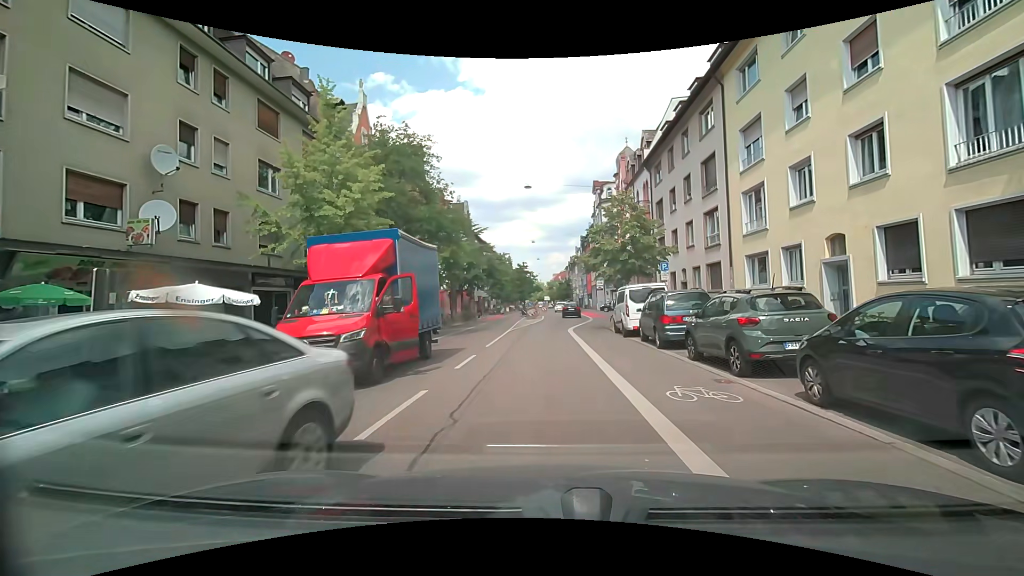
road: secondary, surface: asphalt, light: Day
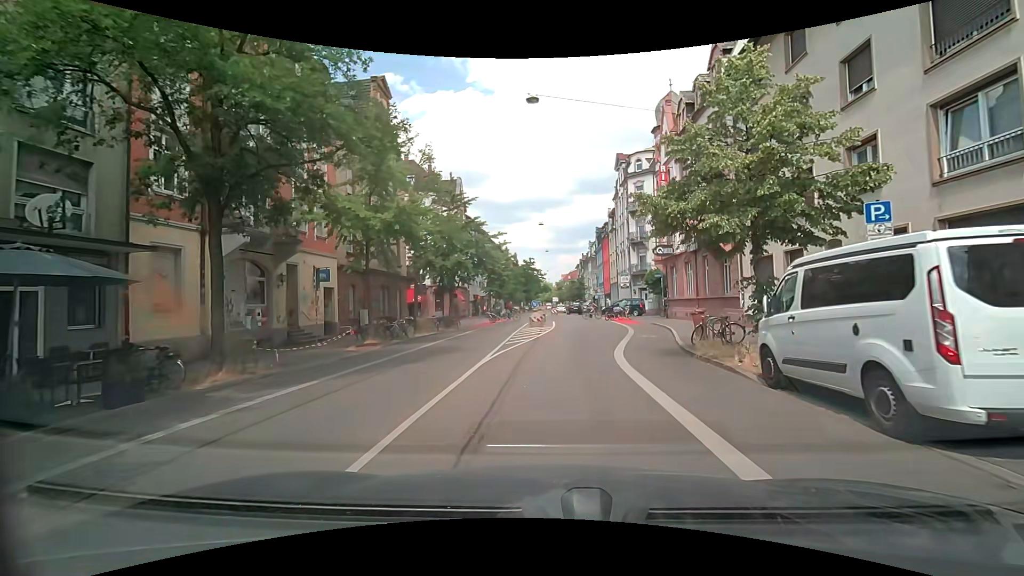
(-0.2, +15.4) m; 0°
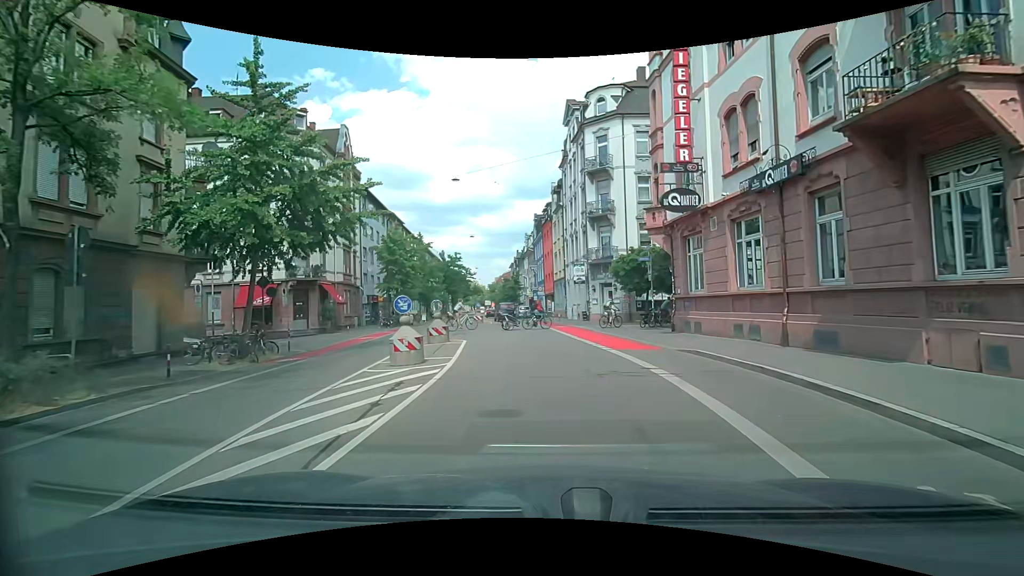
(+0.9, +18.9) m; +7°
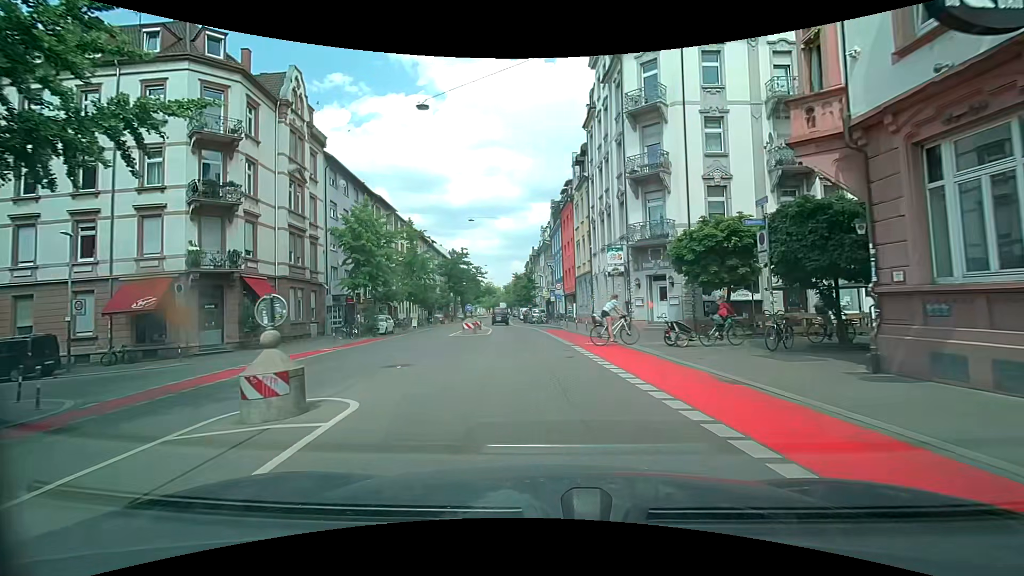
(0.0, +12.3) m; -3°
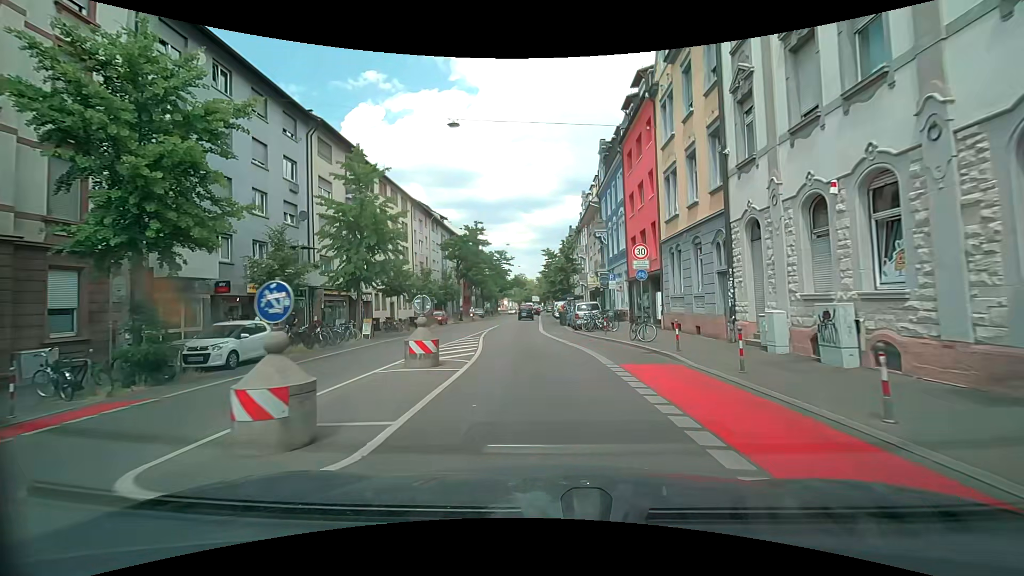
(-0.5, +22.8) m; -3°
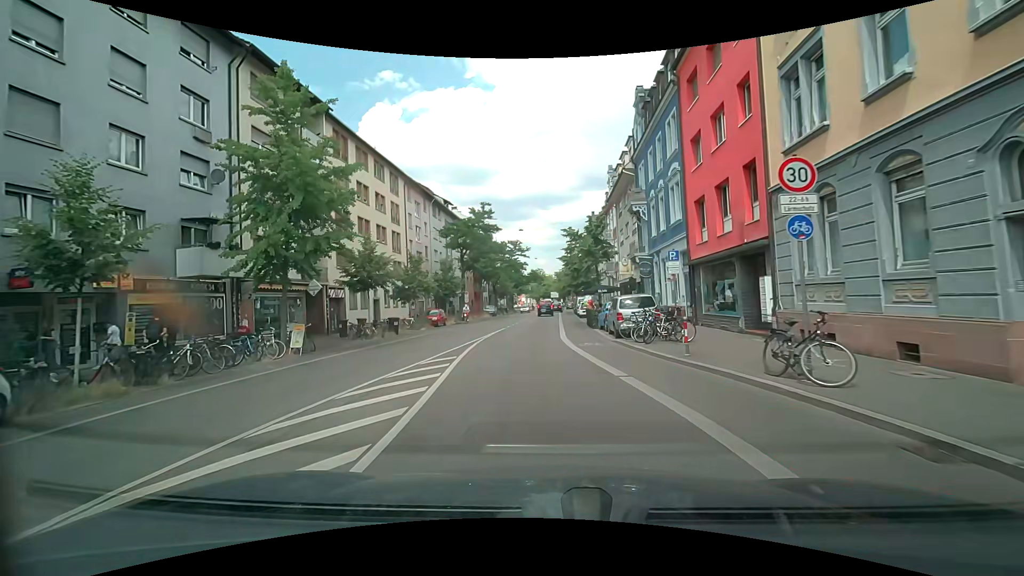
(-0.1, +10.2) m; -1°
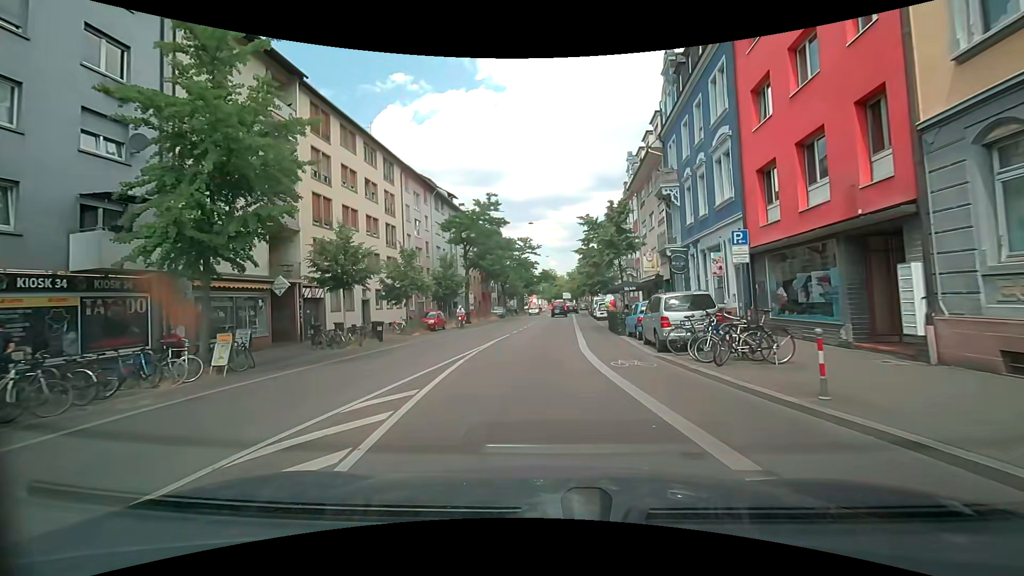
(0.0, +5.2) m; -1°
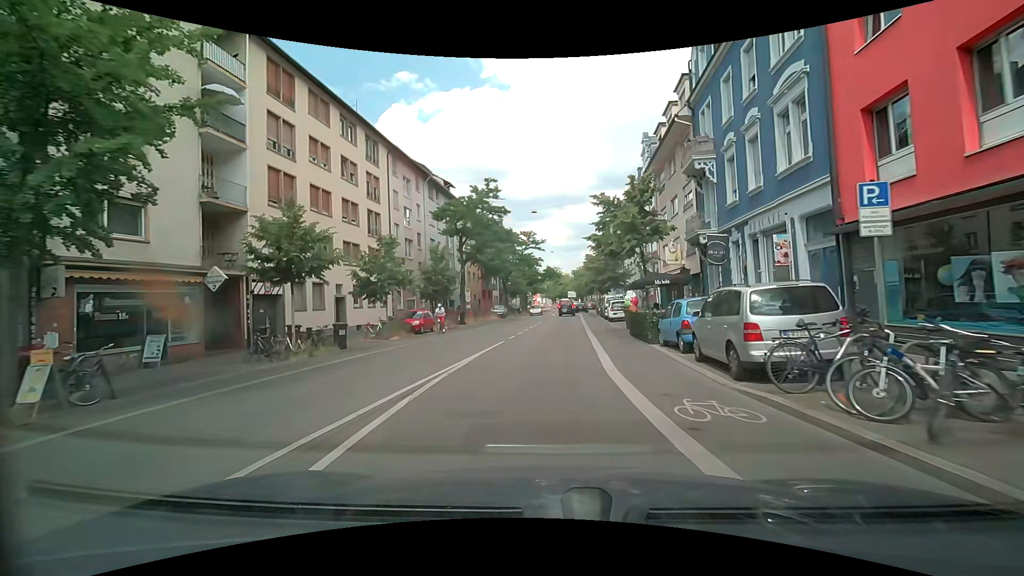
(0.0, +5.3) m; 0°
(0, +10) (0, +20) (+1, +30) (+1, +40) (+2, +50) (+2, +60) (+3, +70) (+4, +80) (+4, +90) (+5, +100) m
